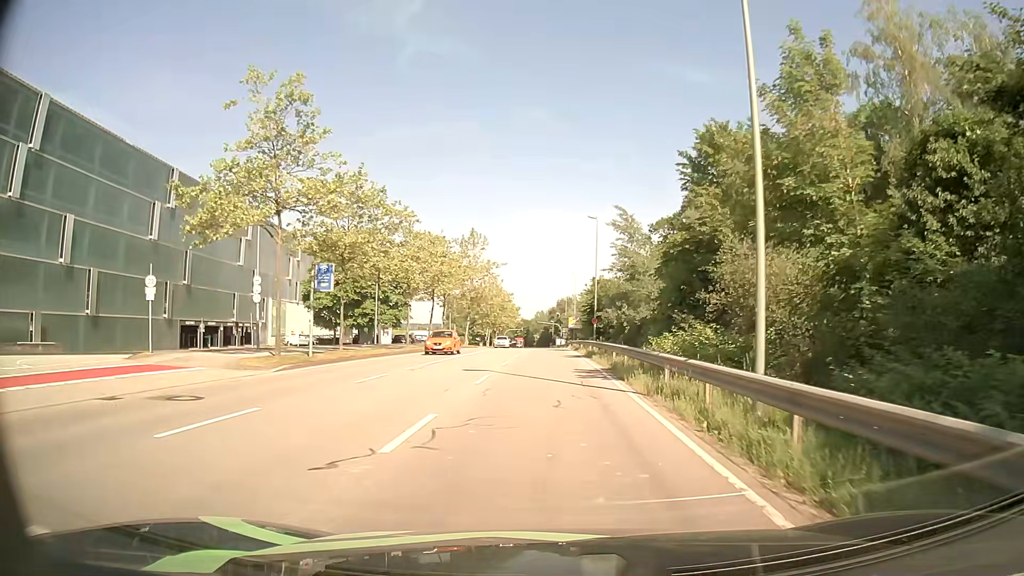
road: secondary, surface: asphalt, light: Day
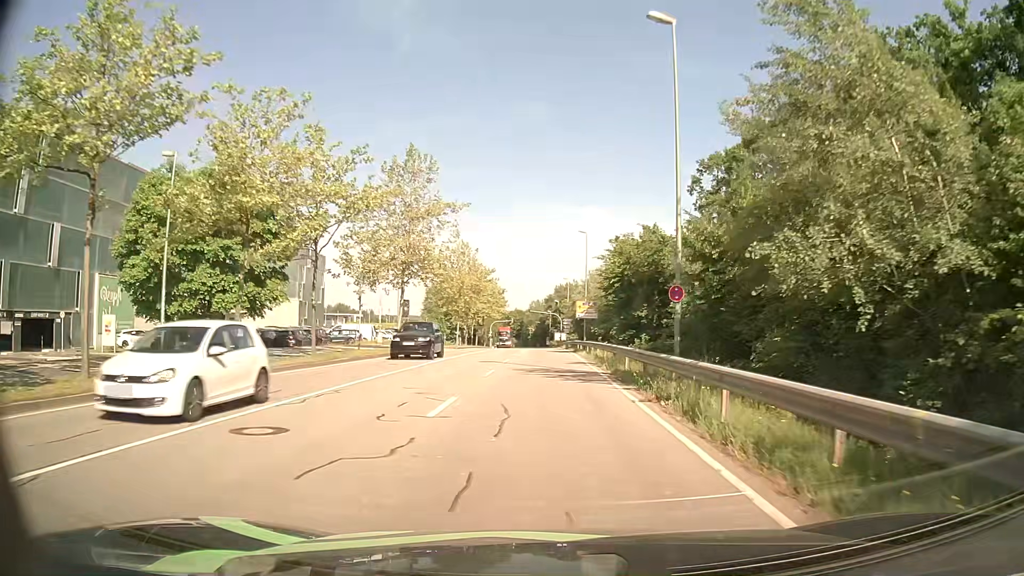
(+0.4, +33.5) m; +1°
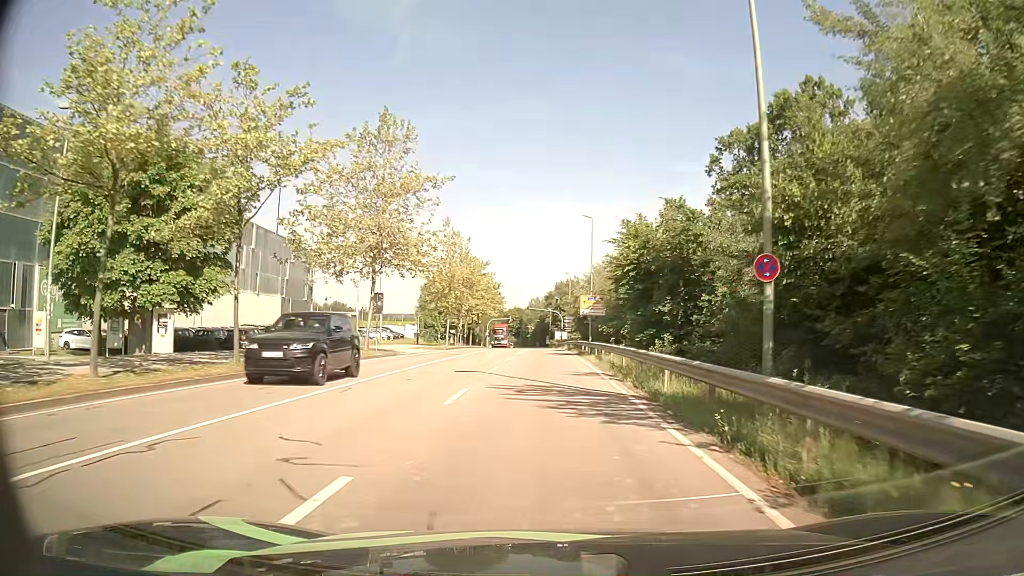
(0.0, +7.4) m; 0°
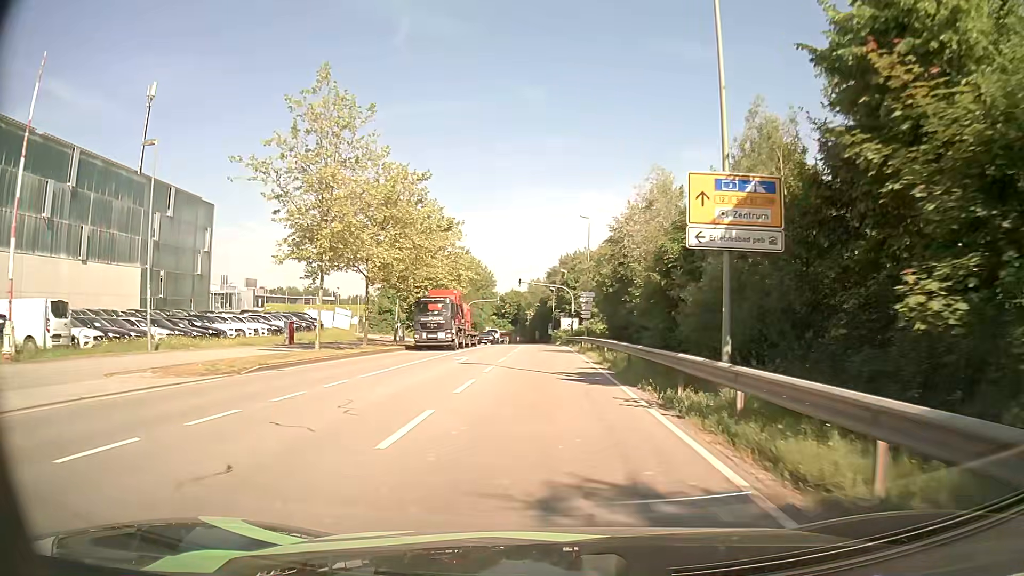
(+0.1, +37.8) m; 0°
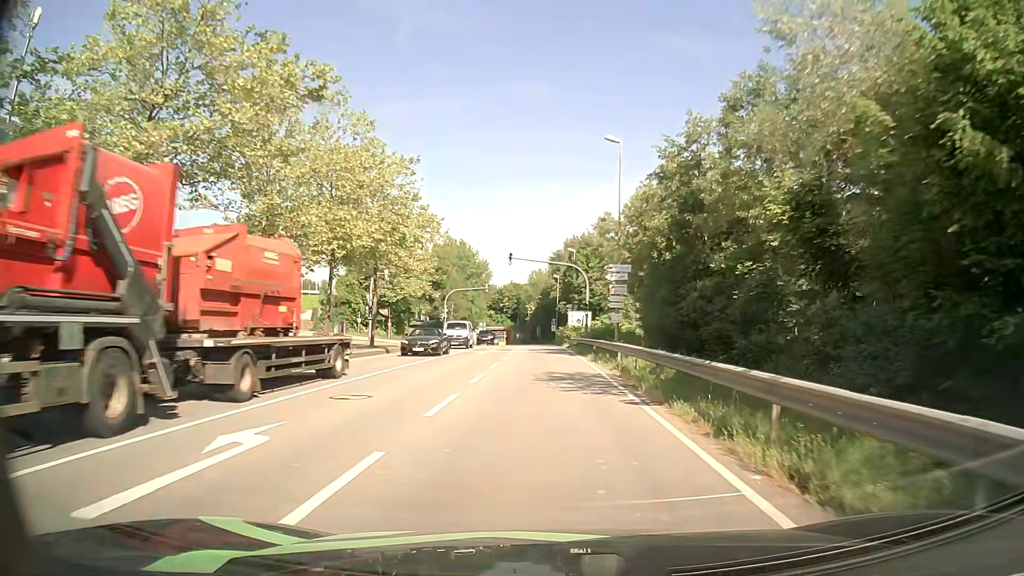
(-0.2, +21.4) m; 0°
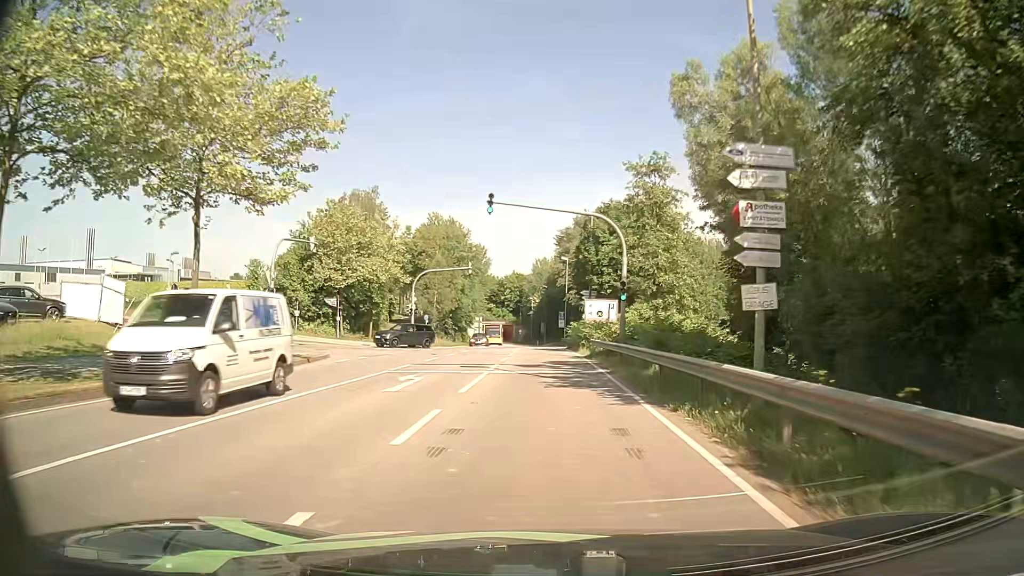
(-0.2, +20.3) m; -2°
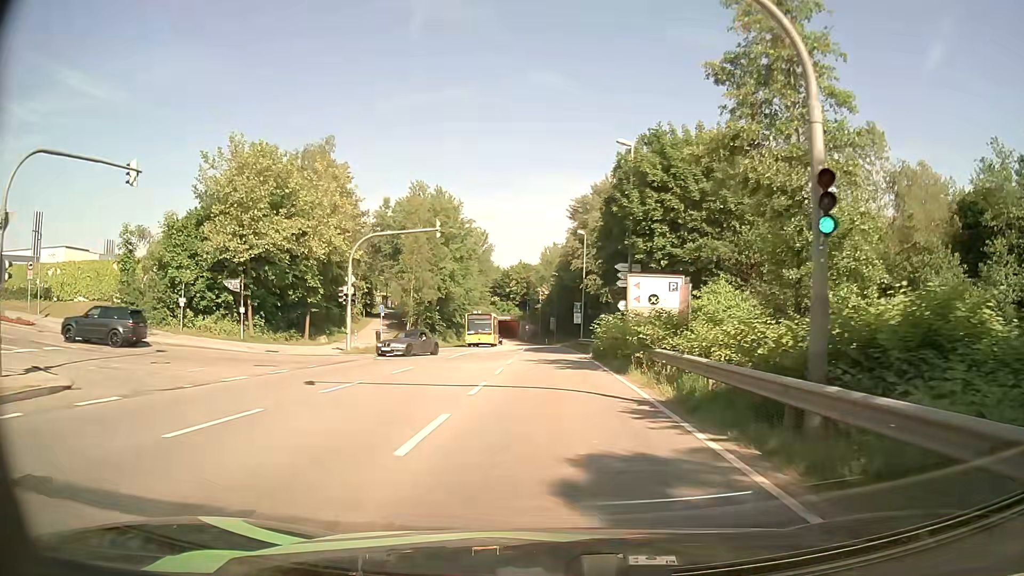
(+0.2, +19.6) m; +1°
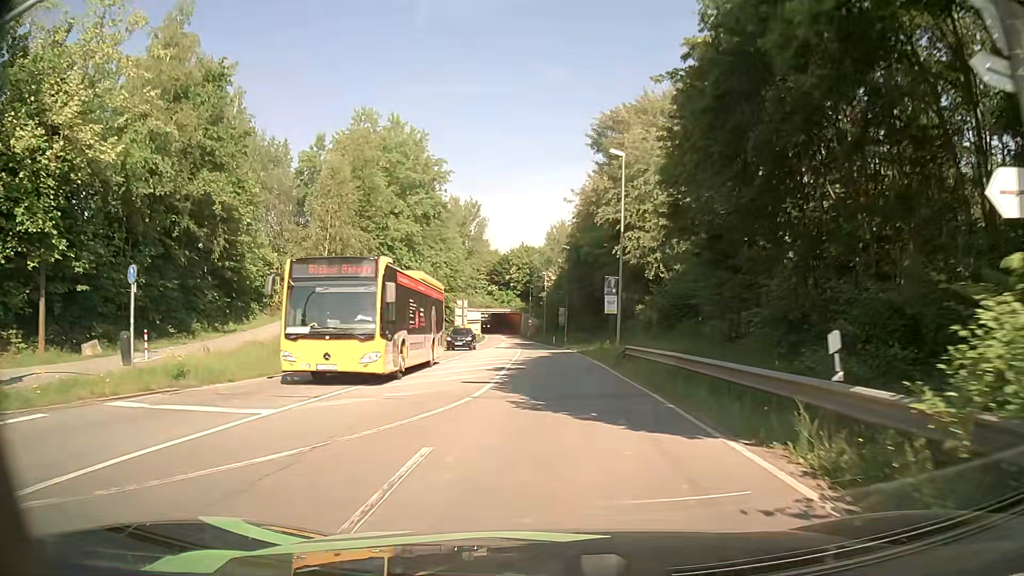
(-0.5, +27.0) m; -1°
(0, +10) (0, +20) (0, +30) (-1, +40) (-1, +50) (-1, +60) (-2, +70) (-2, +80) (-3, +90) (-4, +100) m
